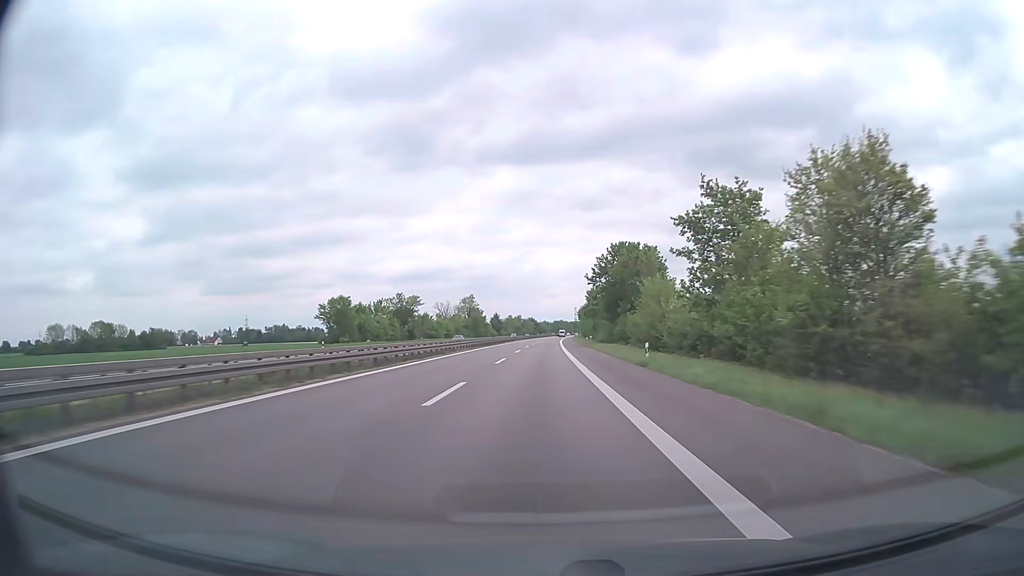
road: trunk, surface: asphalt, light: Day
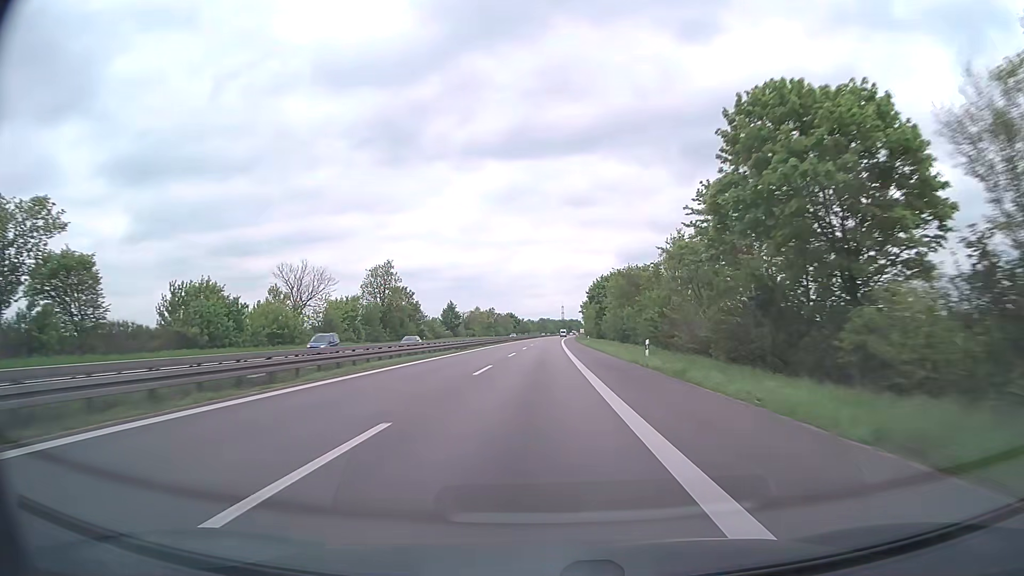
(+1.1, +99.1) m; +1°
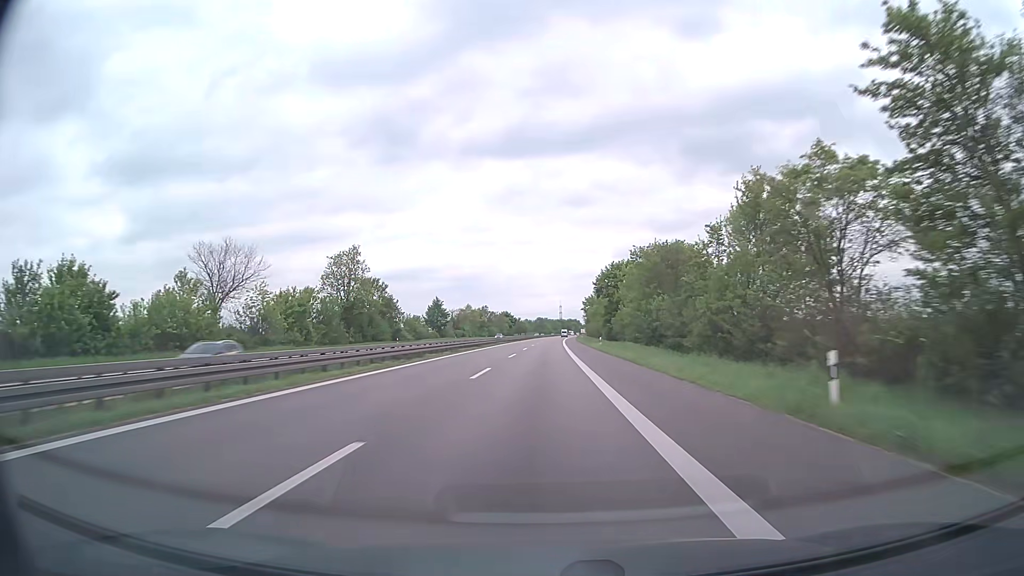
(0.0, +19.8) m; 0°
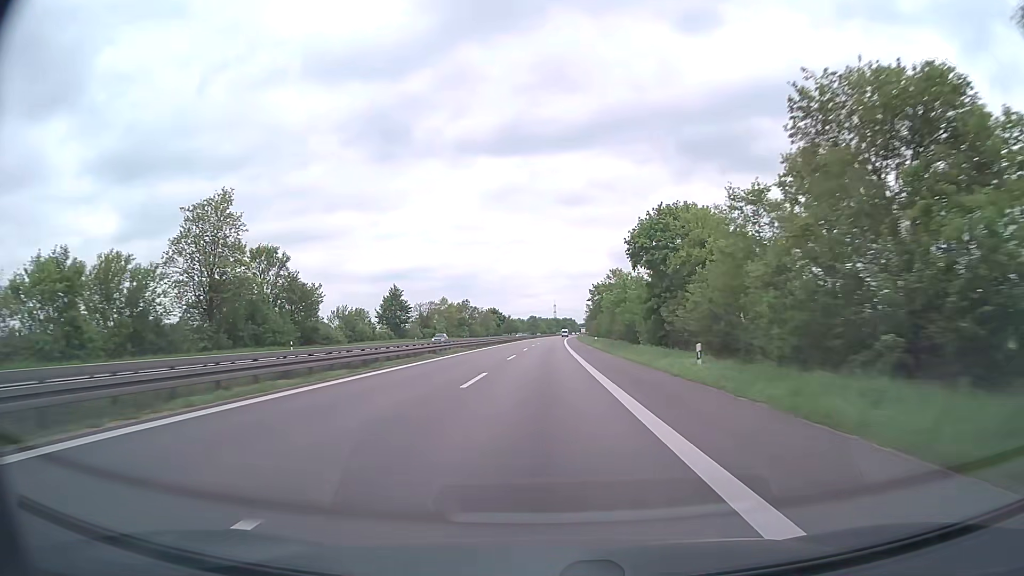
(+0.1, +39.7) m; 0°
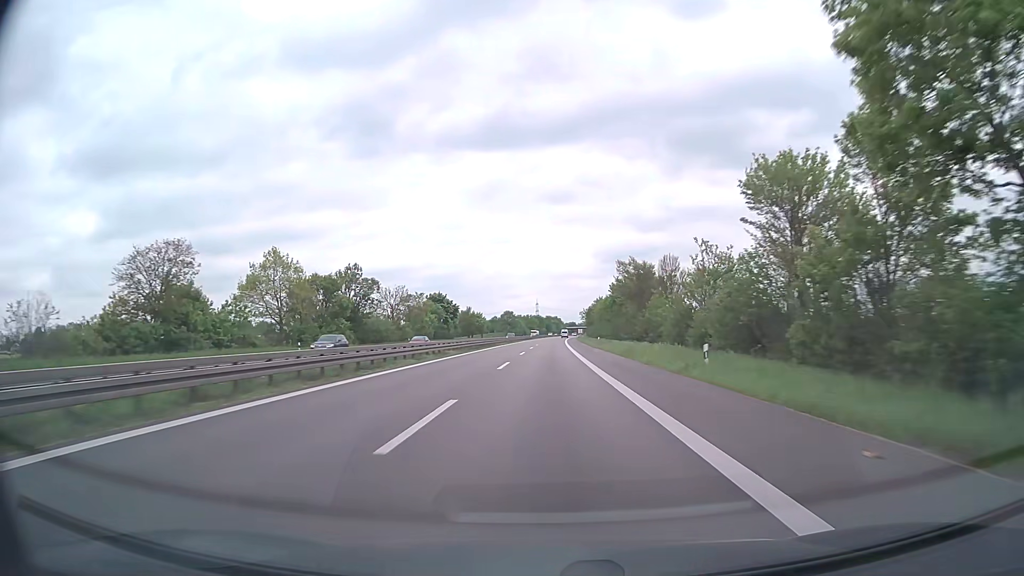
(+1.3, +99.6) m; +2°
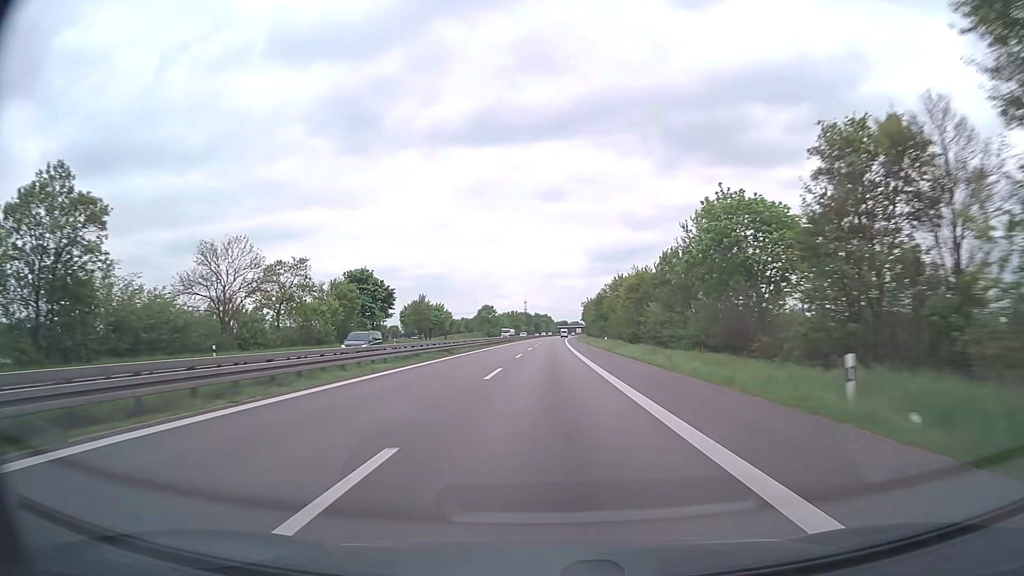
(+0.4, +60.0) m; +1°
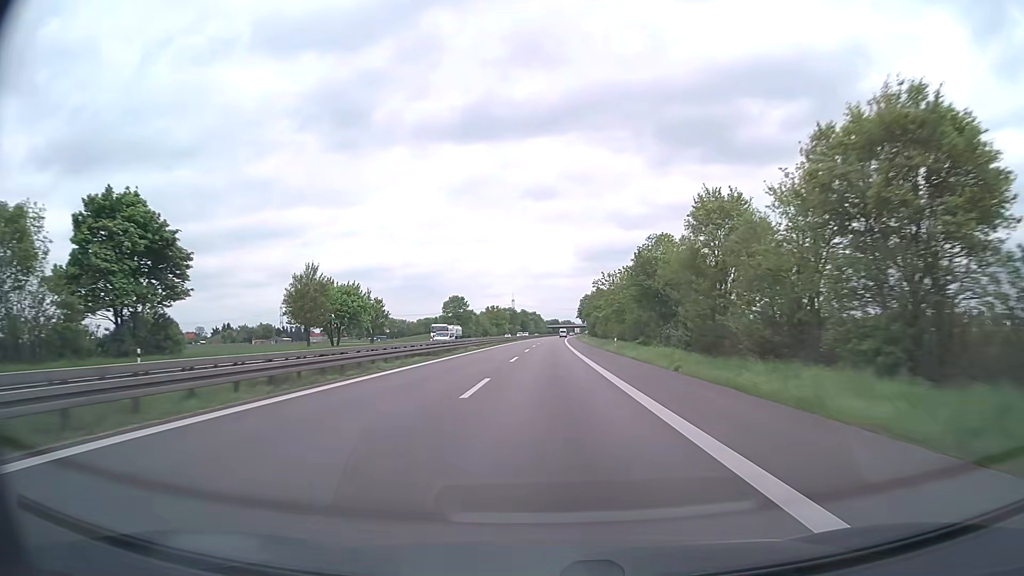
(+0.6, +60.1) m; +1°
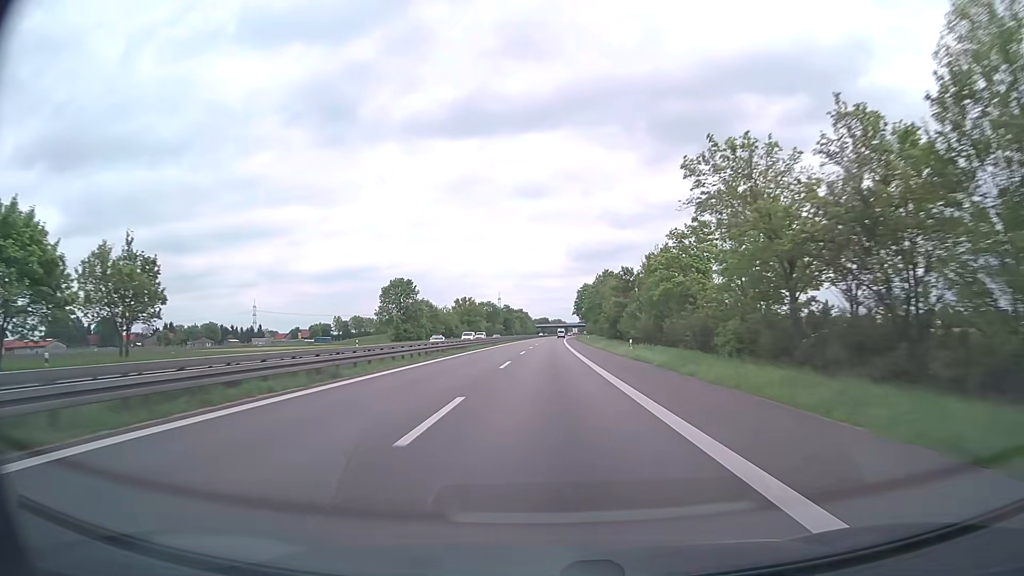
(+0.4, +60.2) m; +1°
(0, +10) (0, +20) (0, +30) (0, +40) (0, +50) (+1, +60) (+1, +70) (+1, +80) (+1, +90) (+2, +100) m
